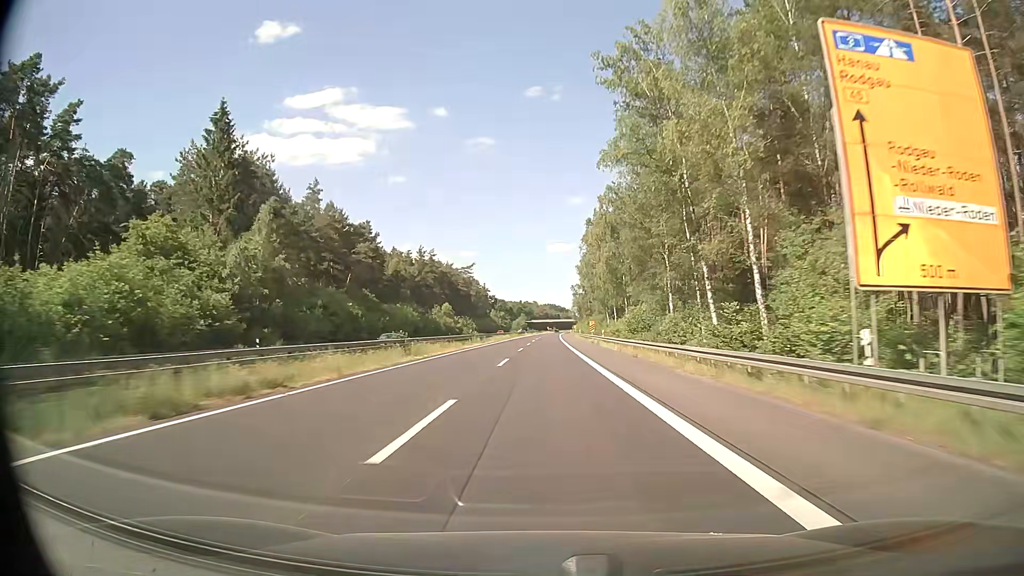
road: trunk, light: Day
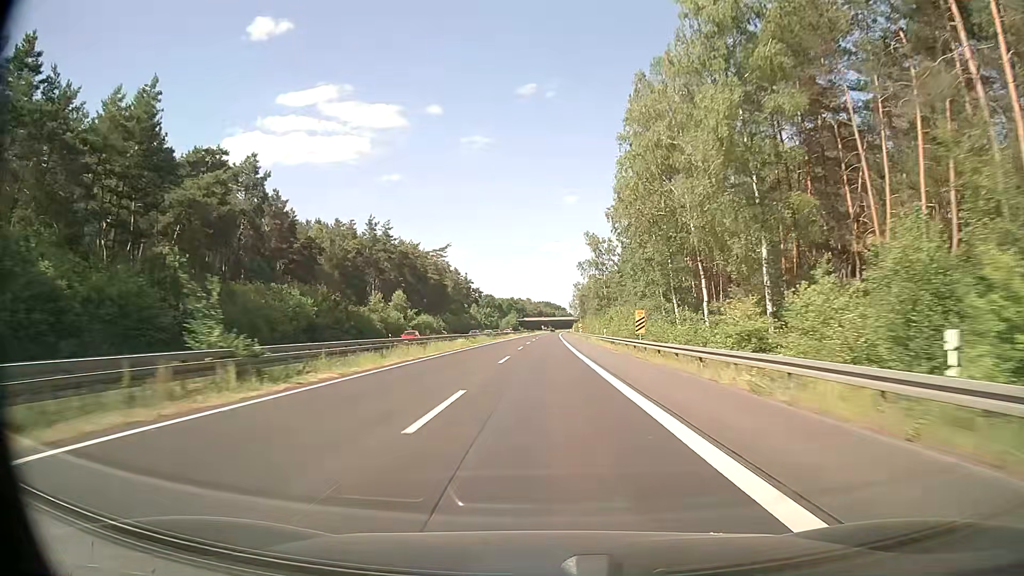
(+0.2, +52.3) m; +1°
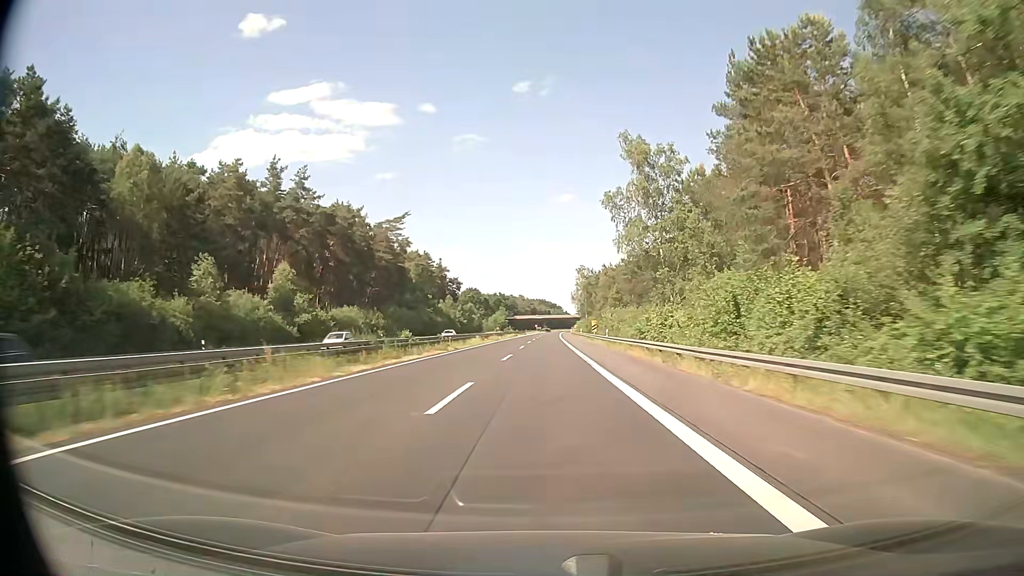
(+0.1, +52.3) m; 0°
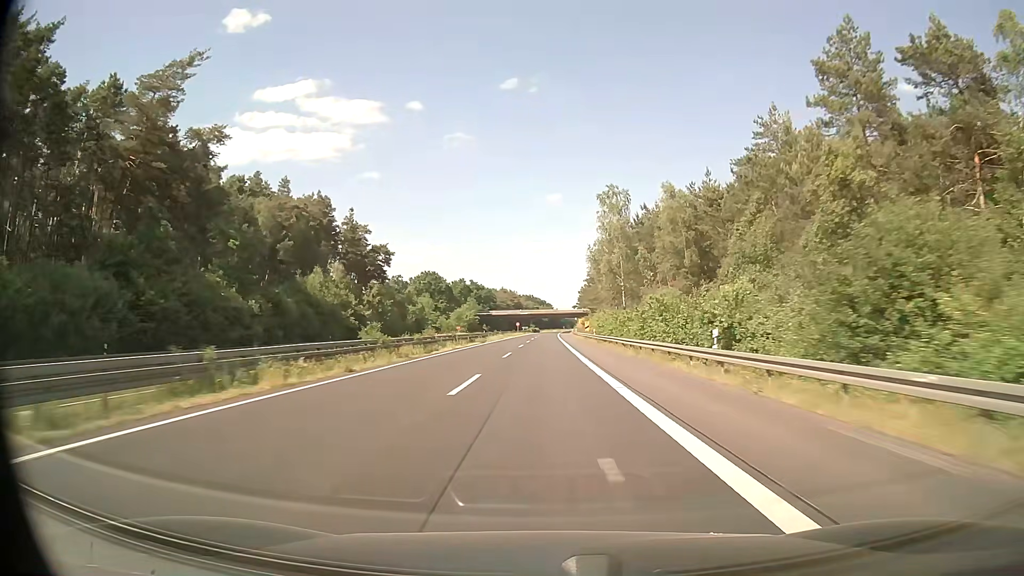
(+0.7, +87.1) m; +1°
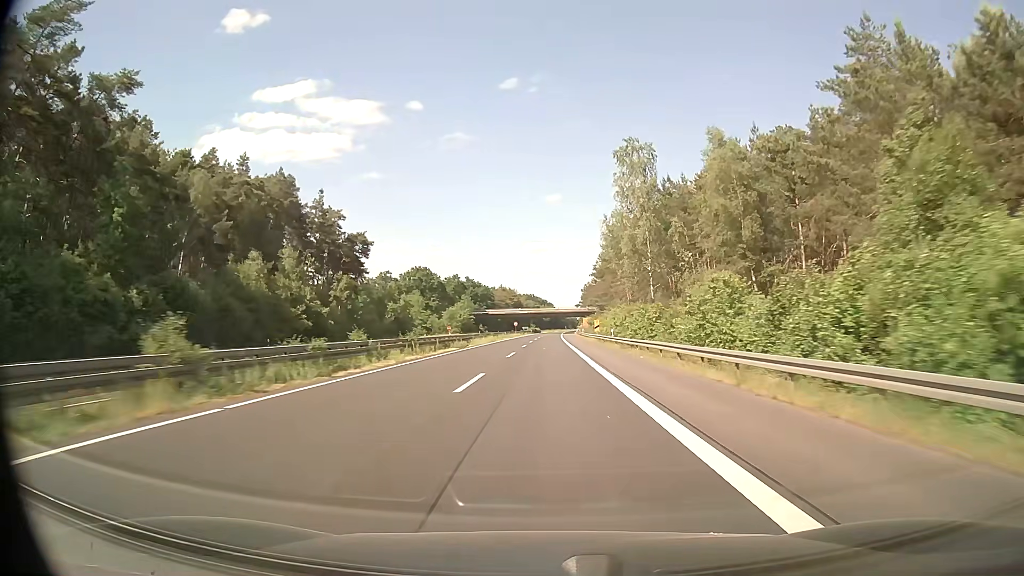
(0.0, +17.4) m; 0°
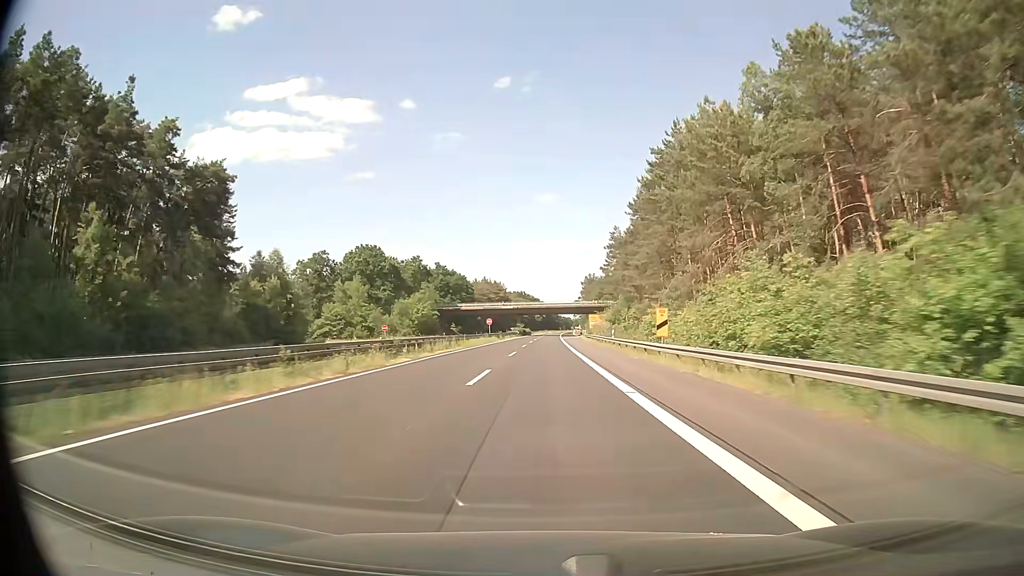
(+0.2, +52.2) m; +1°
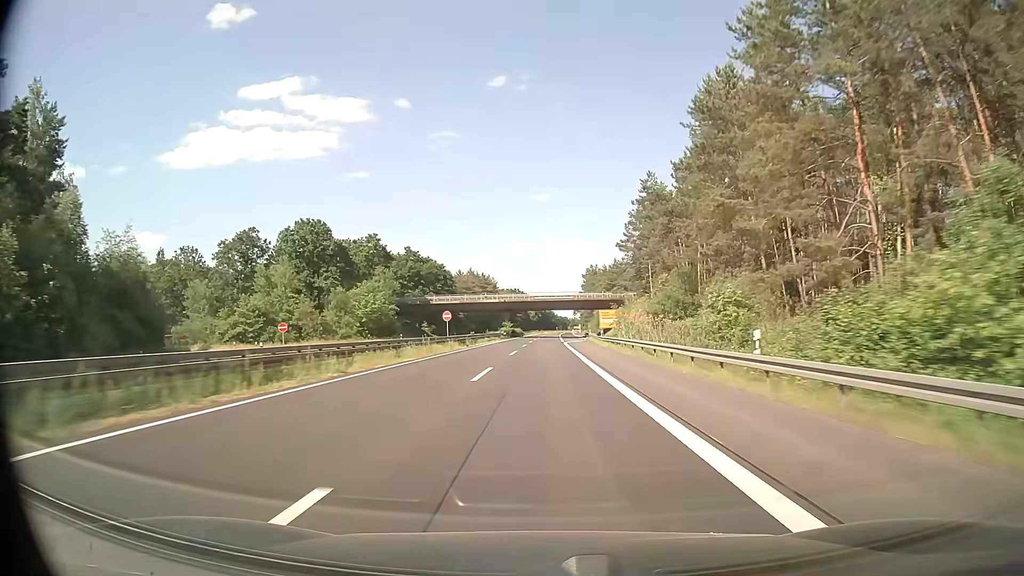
(+0.1, +34.9) m; 0°
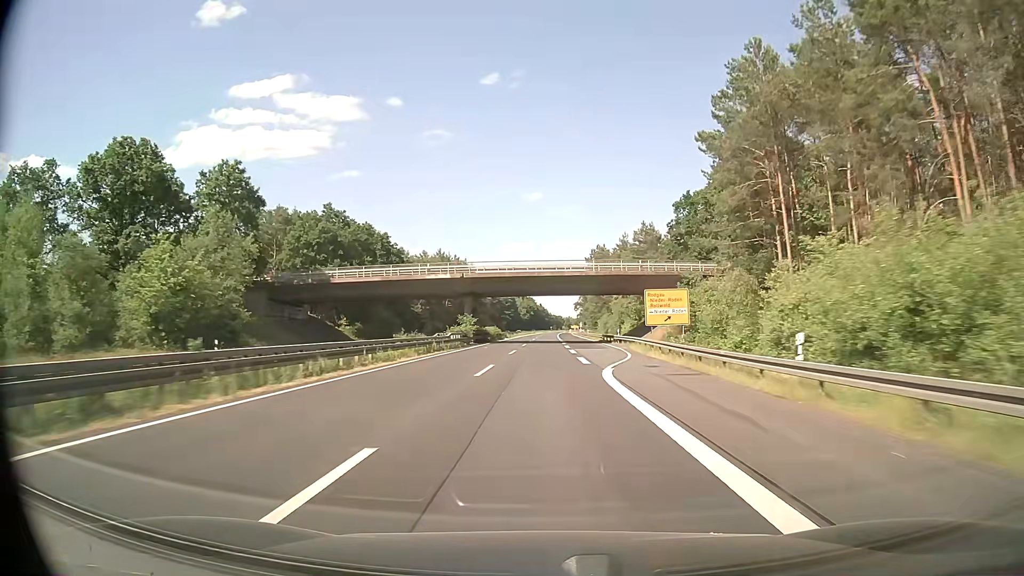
(+0.2, +52.3) m; 0°
(0, +10) (0, +20) (0, +30) (0, +40) (0, +50) (0, +60) (0, +70) (0, +80) (0, +90) (+1, +100) m
